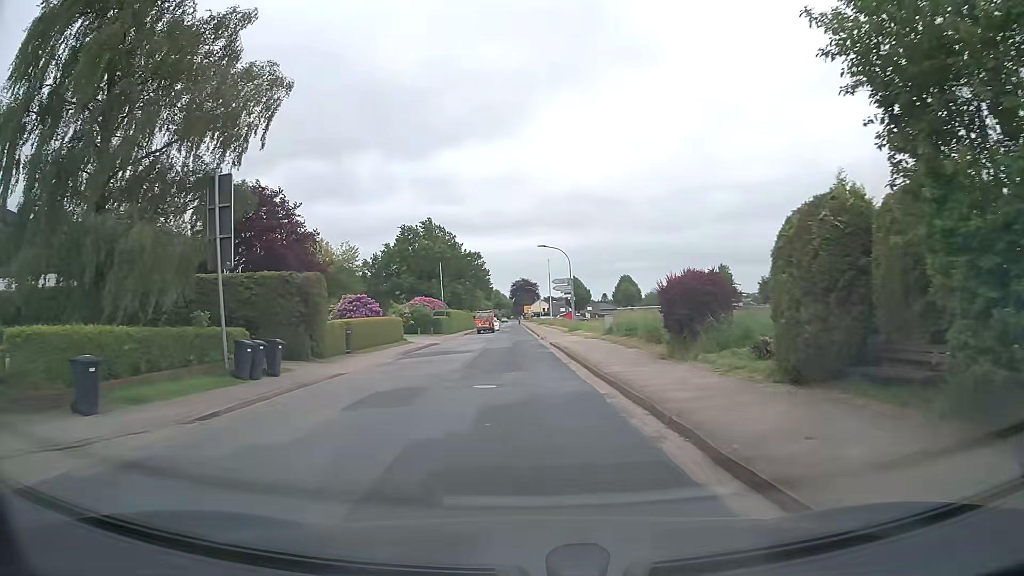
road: tertiary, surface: asphalt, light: Day
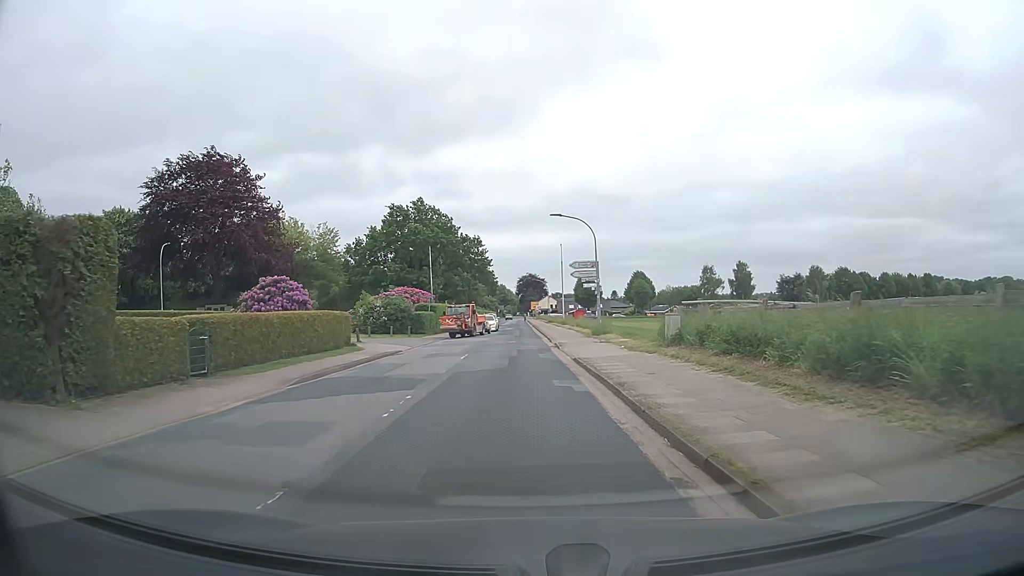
(-0.1, +14.5) m; 0°
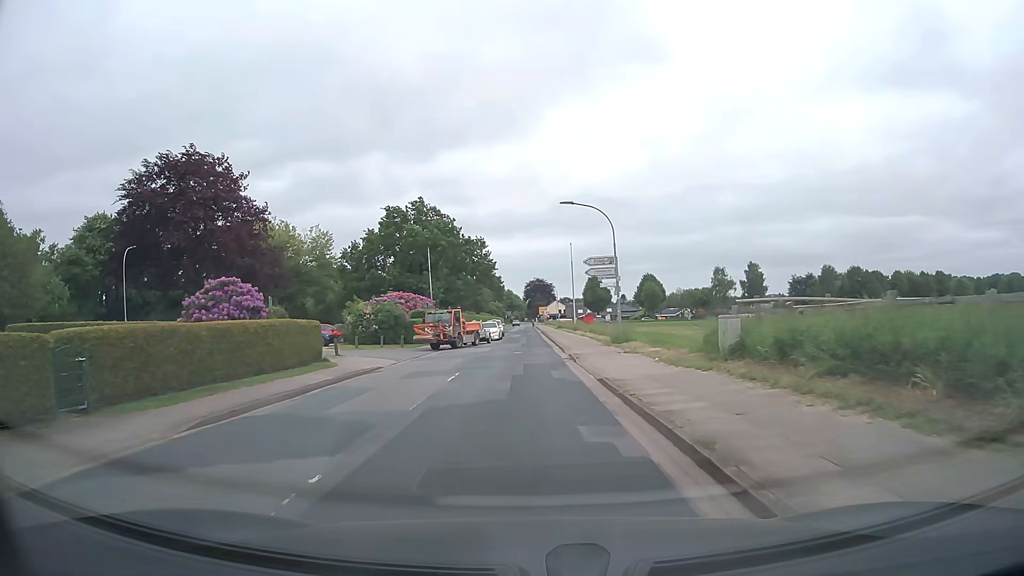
(-0.1, +5.4) m; -1°
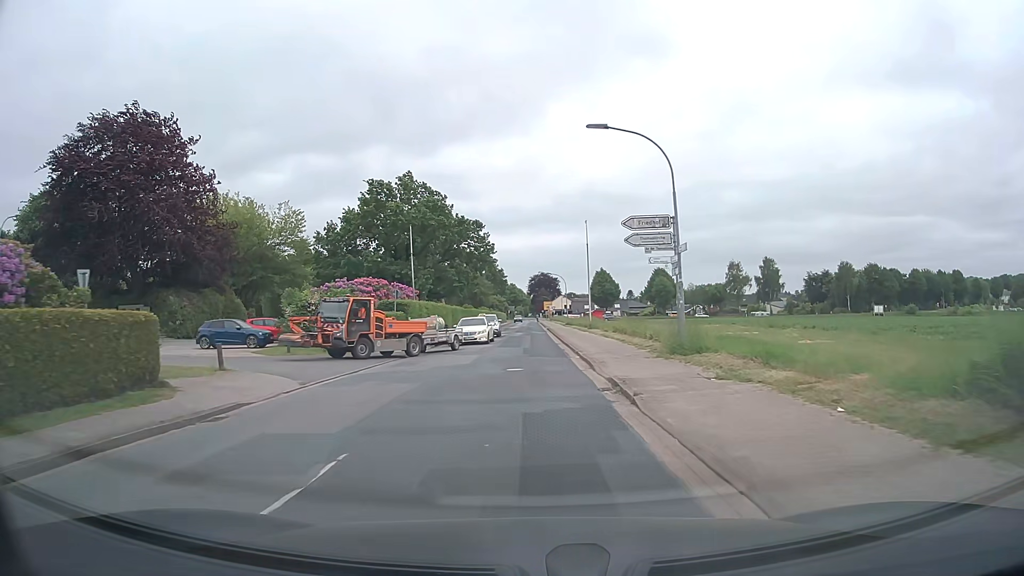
(-0.2, +12.1) m; -1°
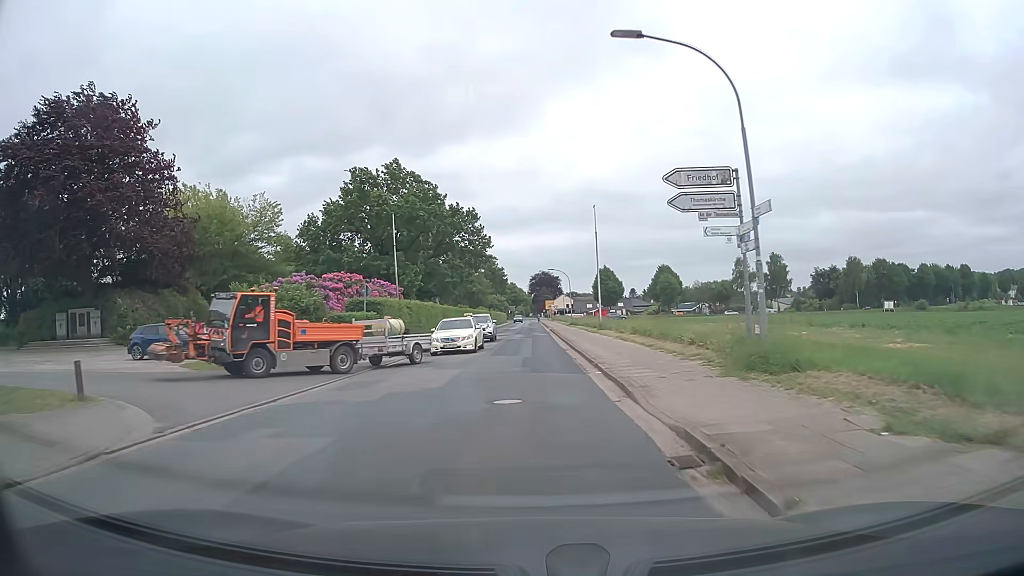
(0.0, +6.6) m; 0°
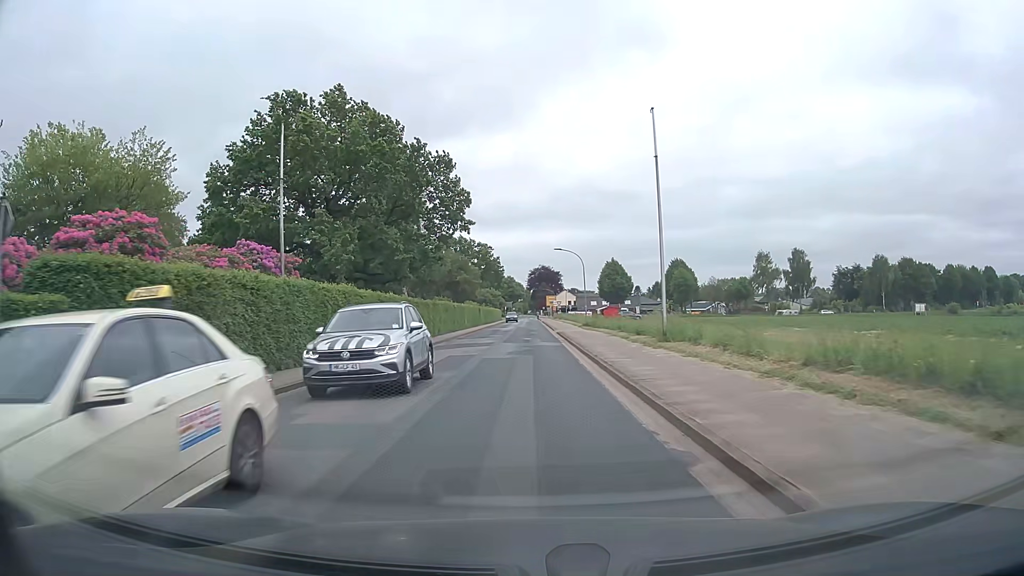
(-0.1, +21.0) m; 0°
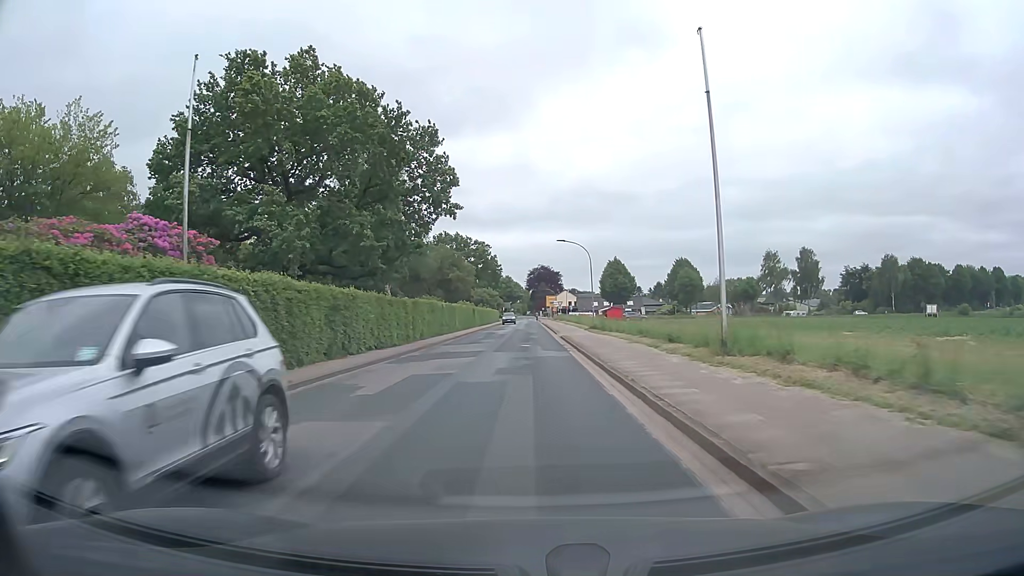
(0.0, +7.2) m; +1°
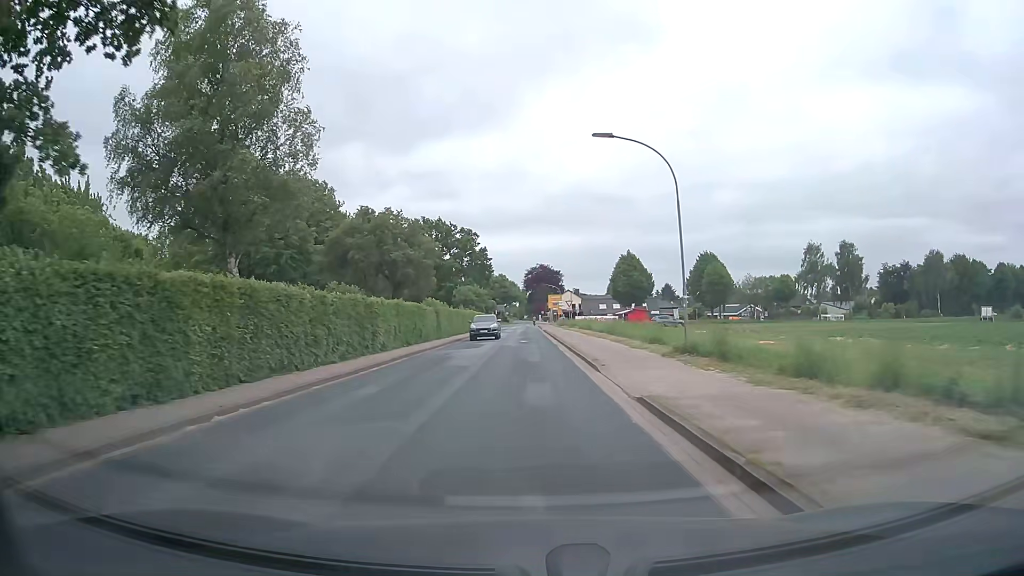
(-0.1, +29.3) m; 0°
